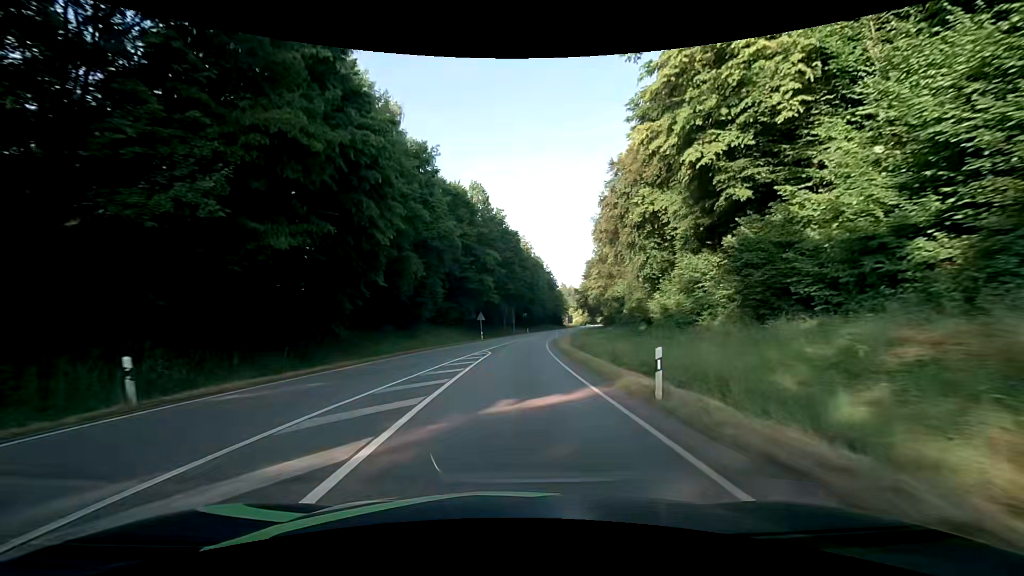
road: primary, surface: asphalt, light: Day
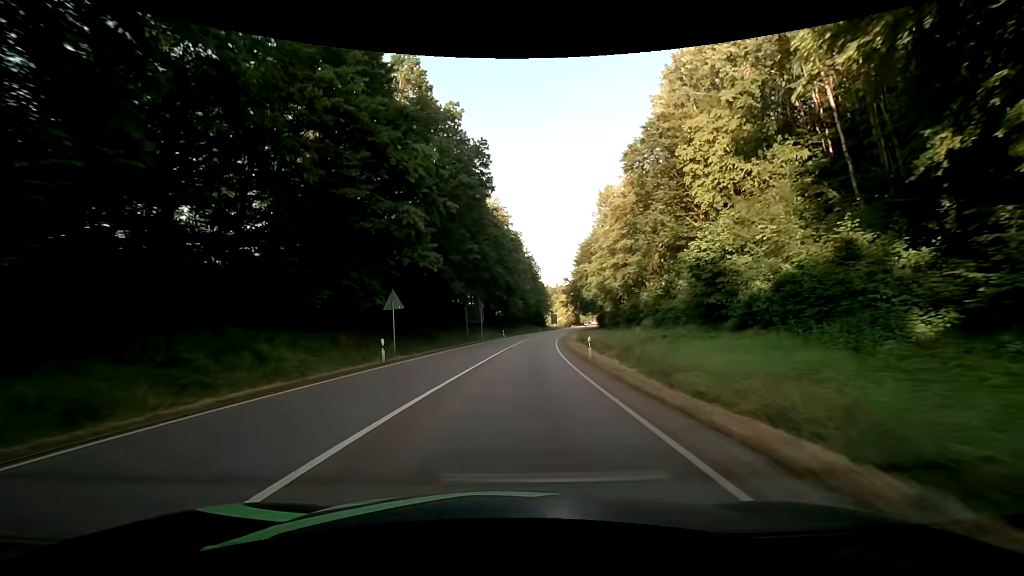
(+1.3, +38.7) m; +4°
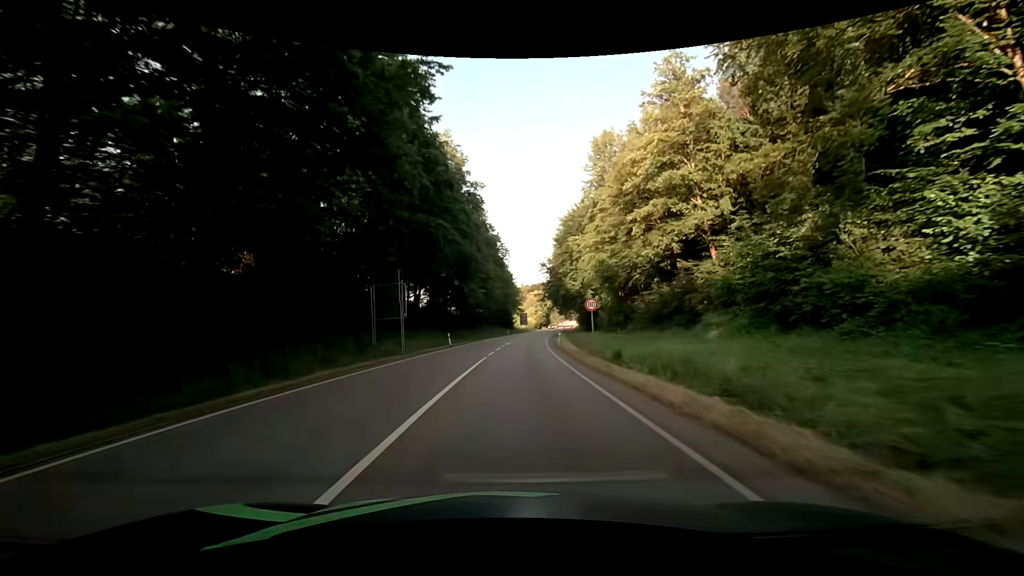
(+0.9, +31.2) m; +4°
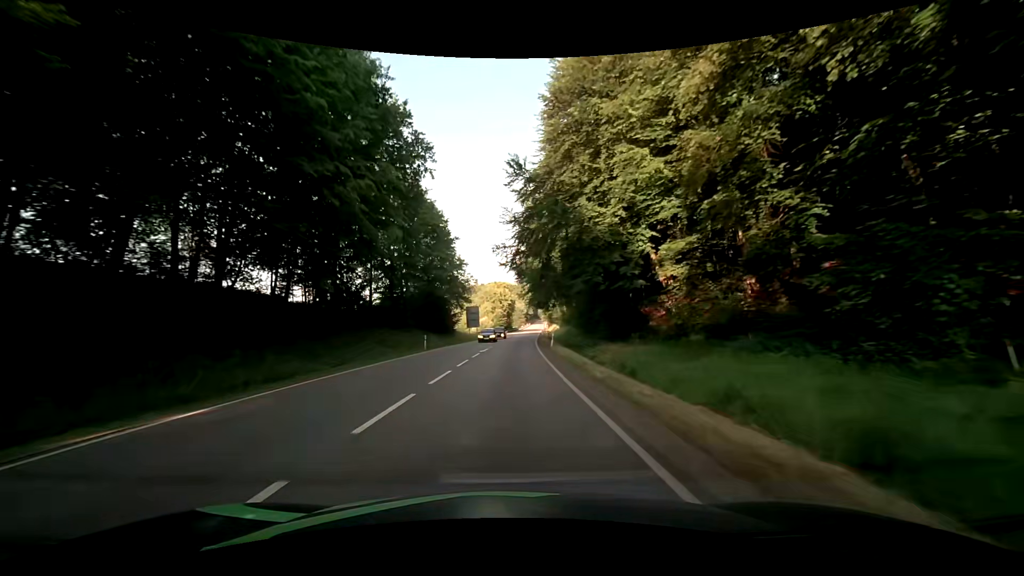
(+3.0, +55.4) m; +6°
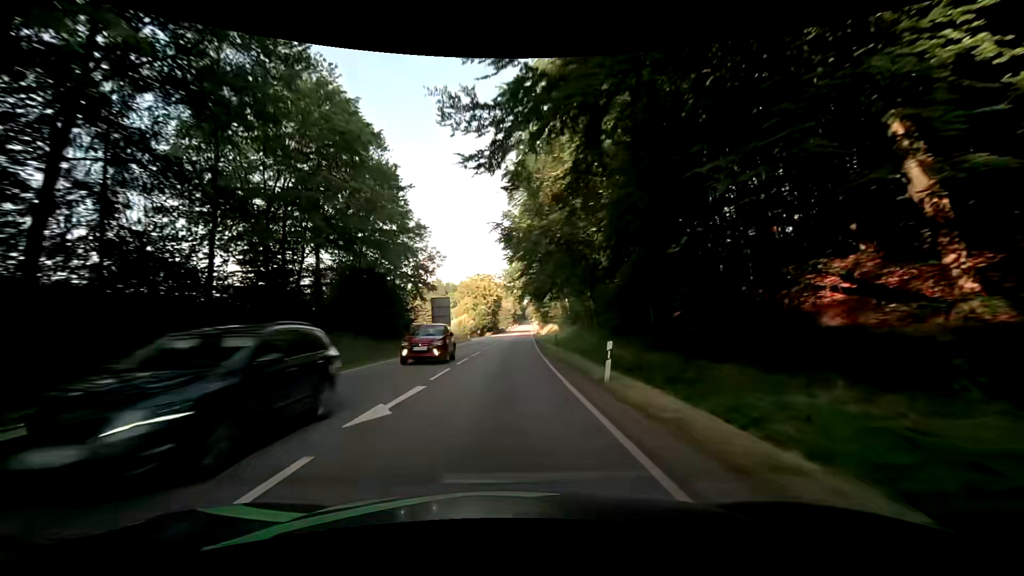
(+0.2, +23.2) m; +1°
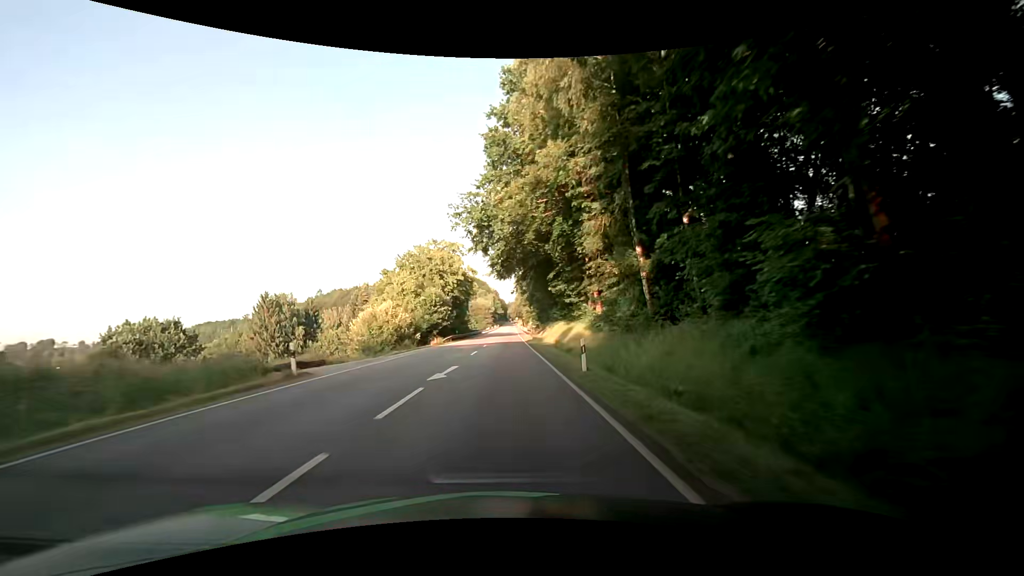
(+0.9, +47.8) m; +2°
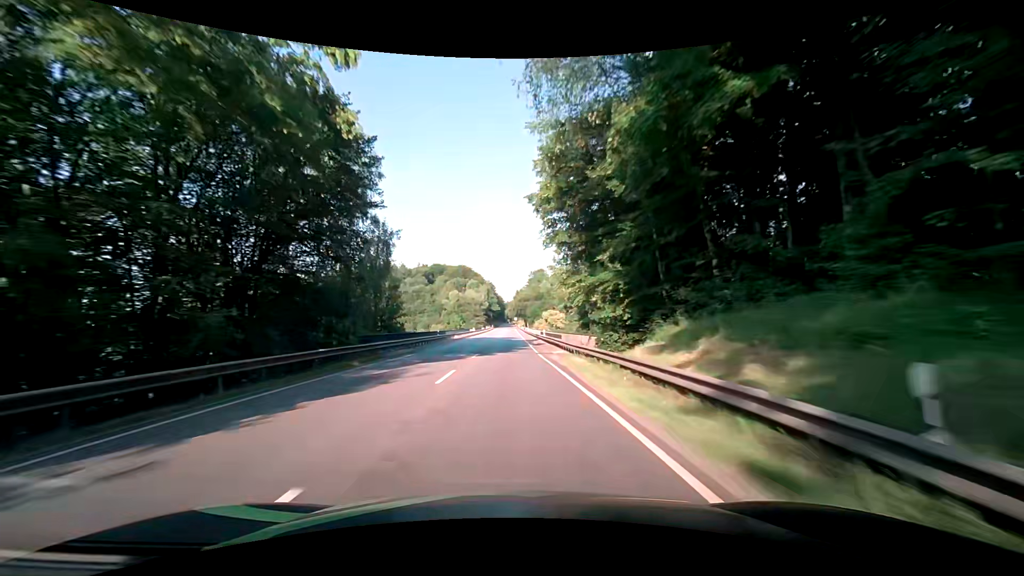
(+0.3, +61.7) m; 0°
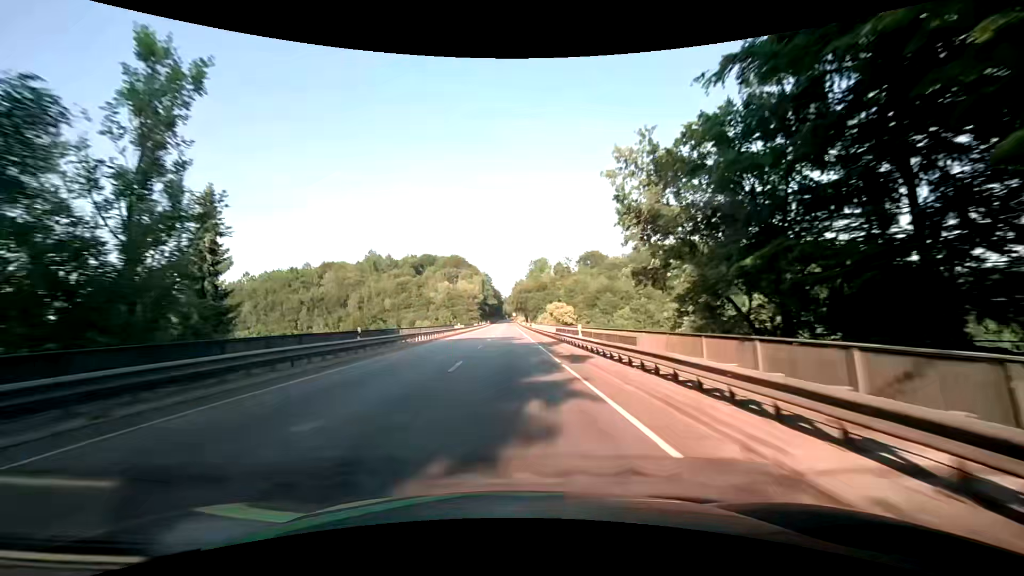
(+0.3, +25.1) m; 0°
(0, +10) (0, +20) (0, +30) (0, +40) (+1, +50) (+1, +60) (+1, +70) (+1, +80) (+1, +90) (+1, +100) m
